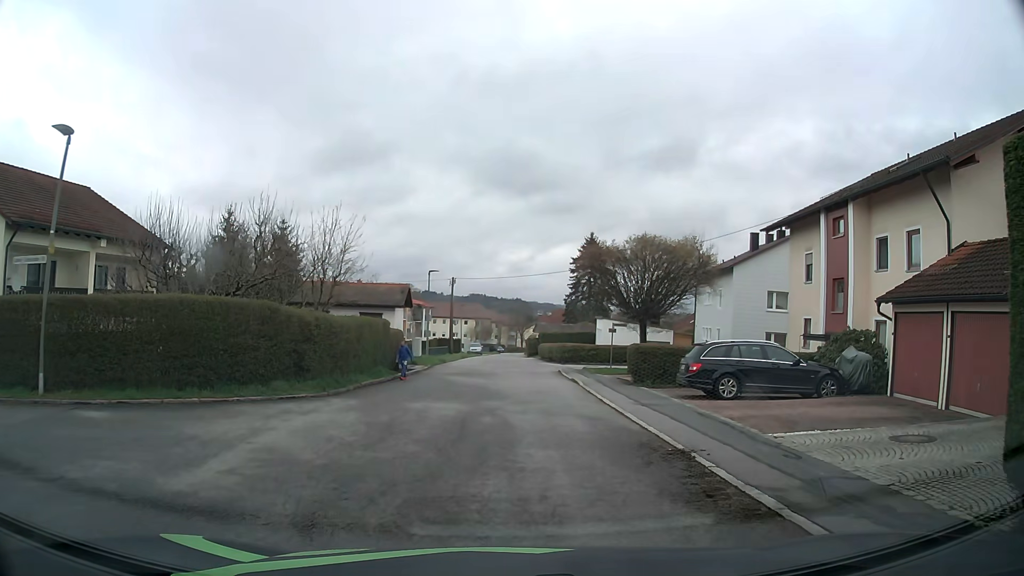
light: Day
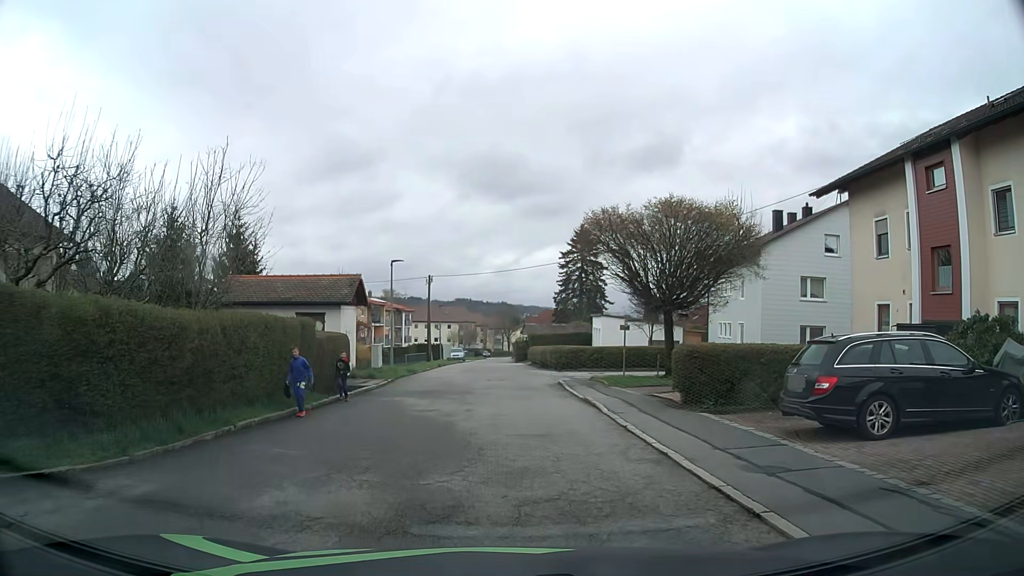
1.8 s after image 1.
(+0.2, +7.7) m; +2°
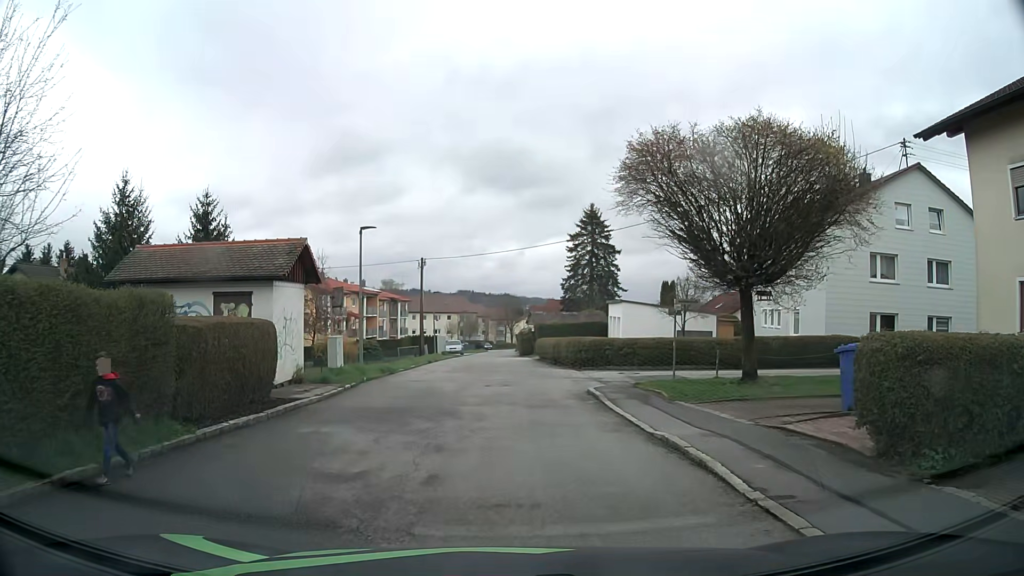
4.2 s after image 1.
(-0.1, +7.4) m; -1°
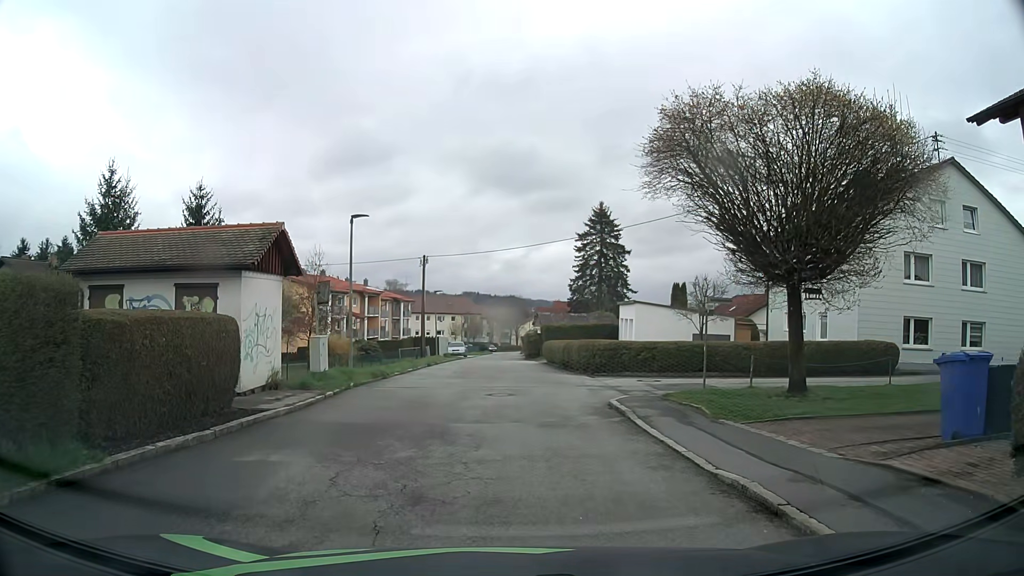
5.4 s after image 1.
(0.0, +2.4) m; -1°
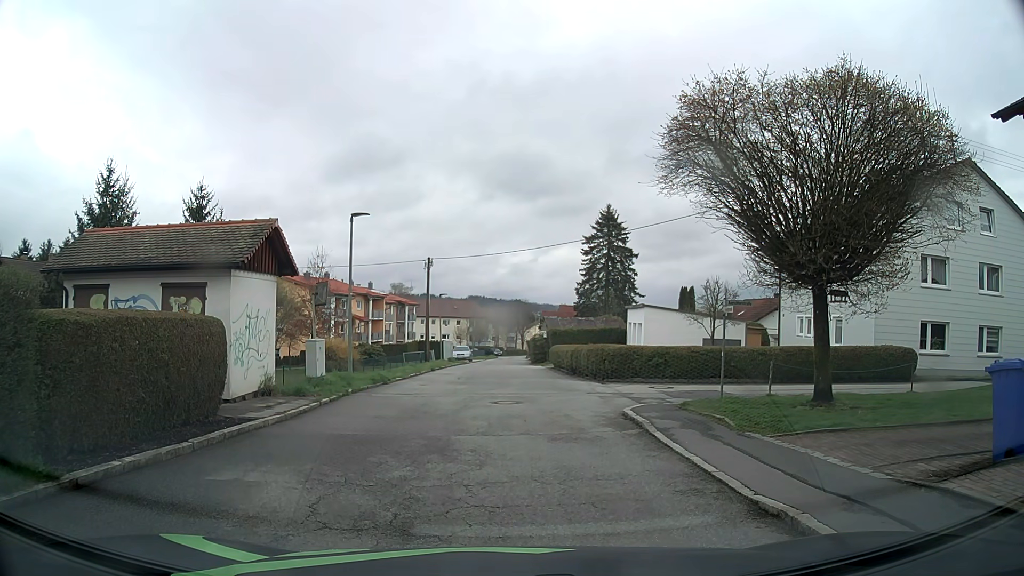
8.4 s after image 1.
(0.0, +1.0) m; 0°
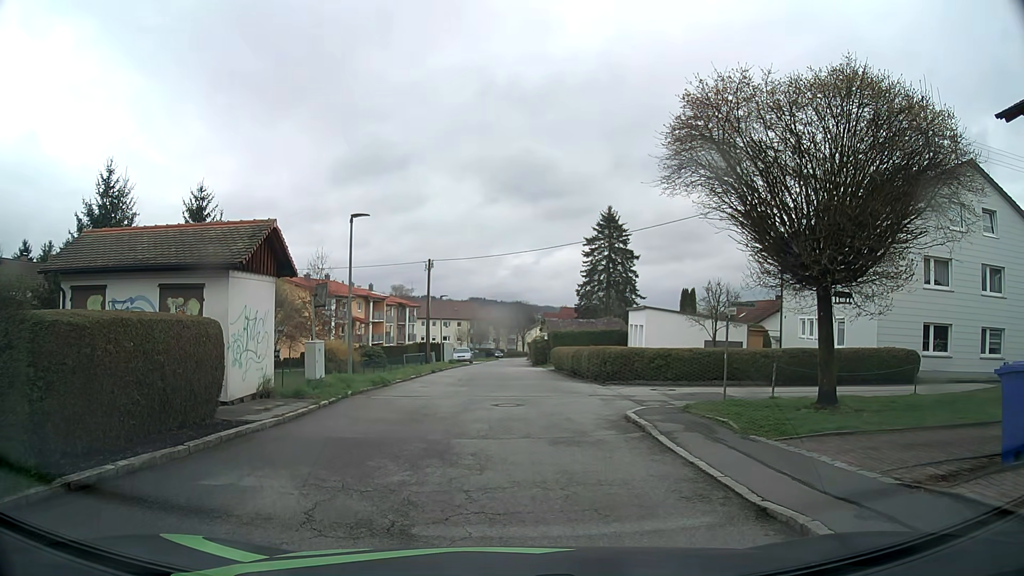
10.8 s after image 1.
(0.0, +0.1) m; 0°
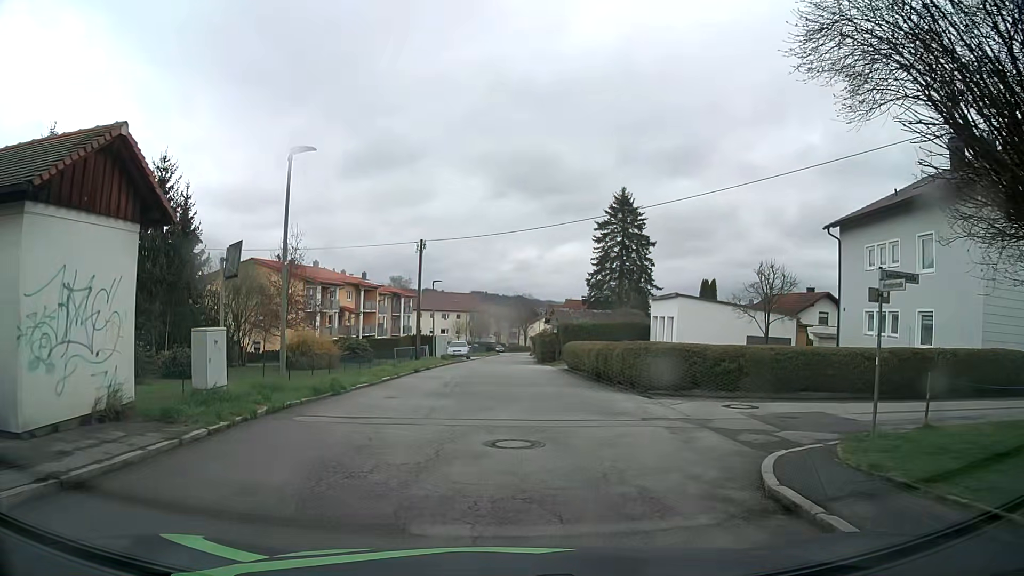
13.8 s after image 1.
(0.0, +7.1) m; 0°
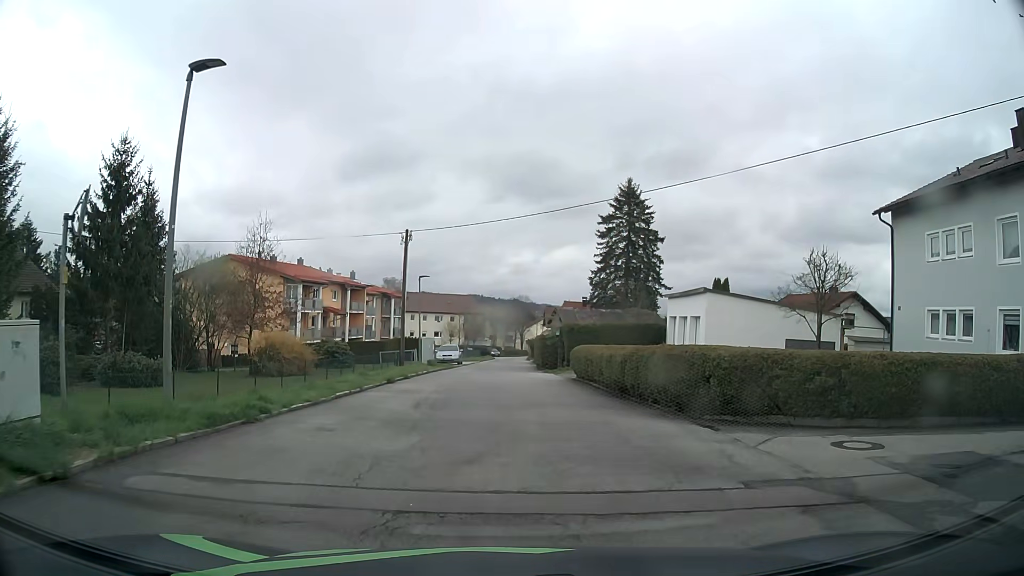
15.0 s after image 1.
(0.0, +5.3) m; 0°
(0, +10) (0, +20) (0, +30) (0, +40) (0, +50) (+1, +60) (+1, +70) (+1, +80) (+1, +90) (+2, +100) m
